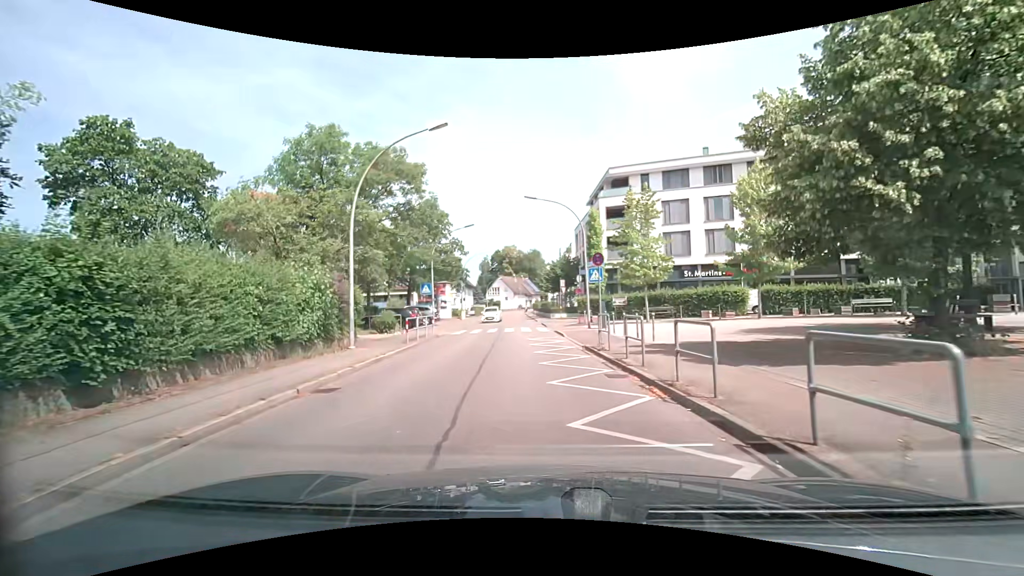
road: tertiary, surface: asphalt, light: Day
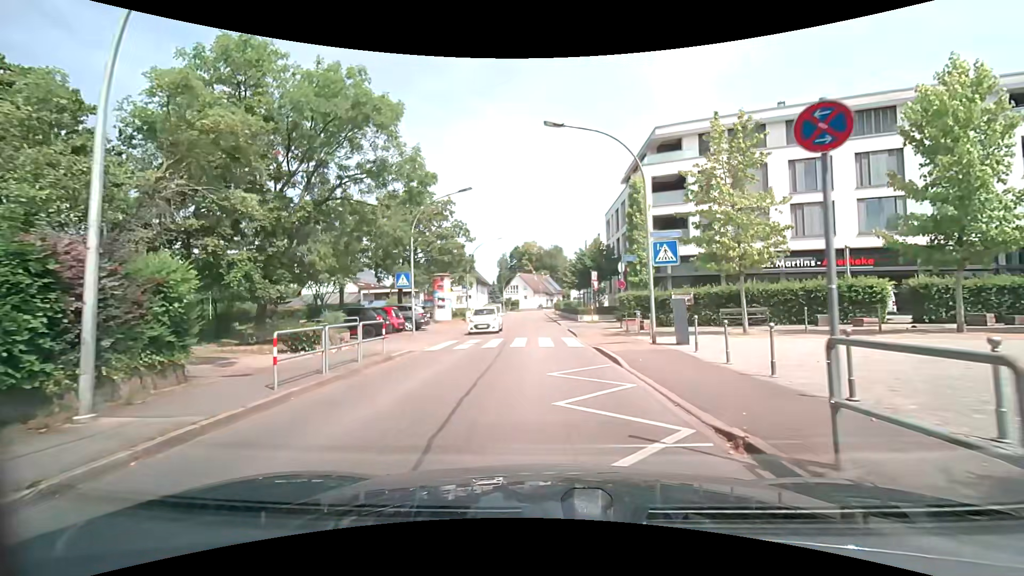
(-0.2, +11.0) m; -2°
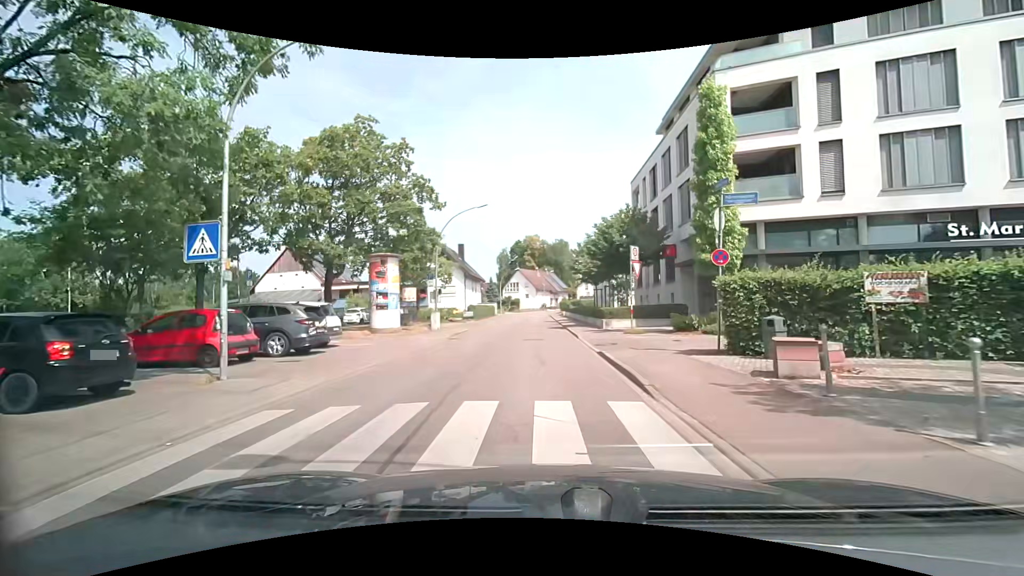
(-0.2, +15.0) m; 0°
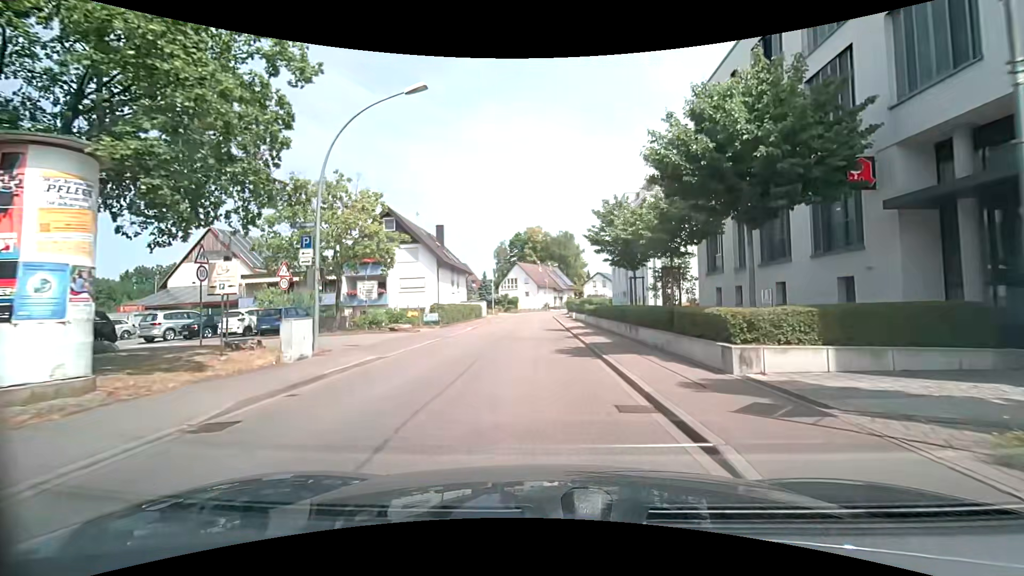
(-0.4, +17.3) m; -1°
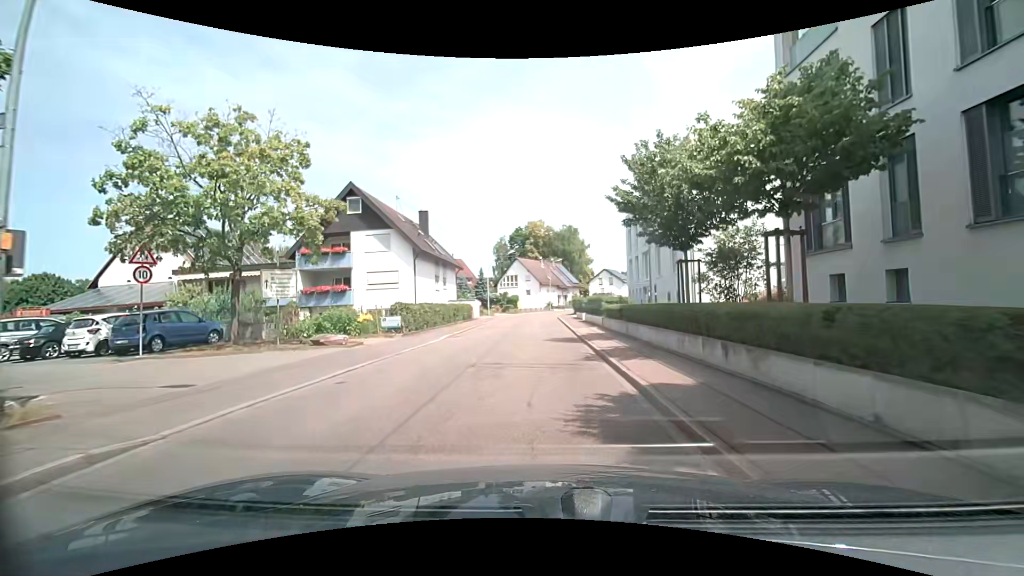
(-0.1, +8.9) m; -1°
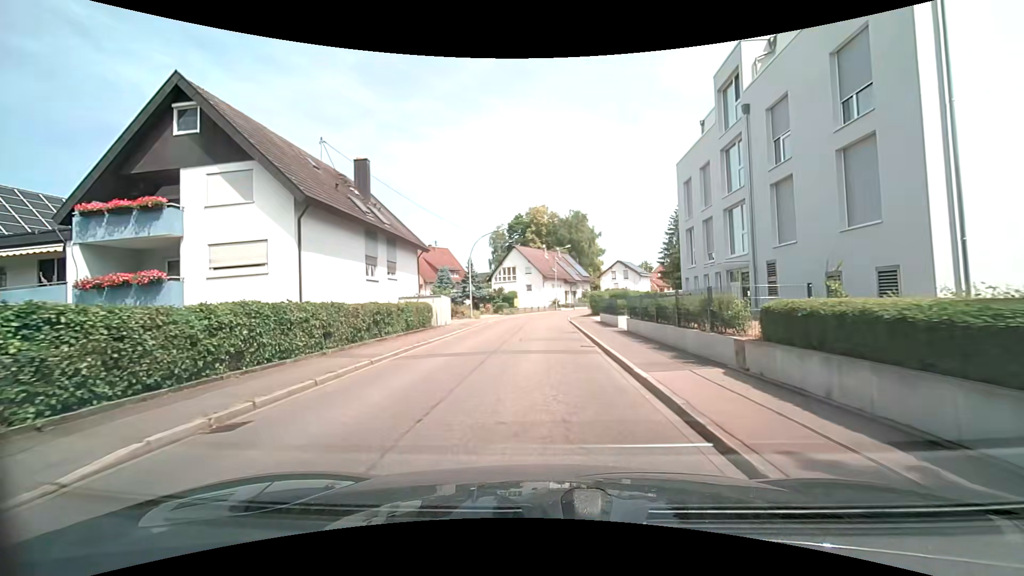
(+0.1, +17.7) m; 0°
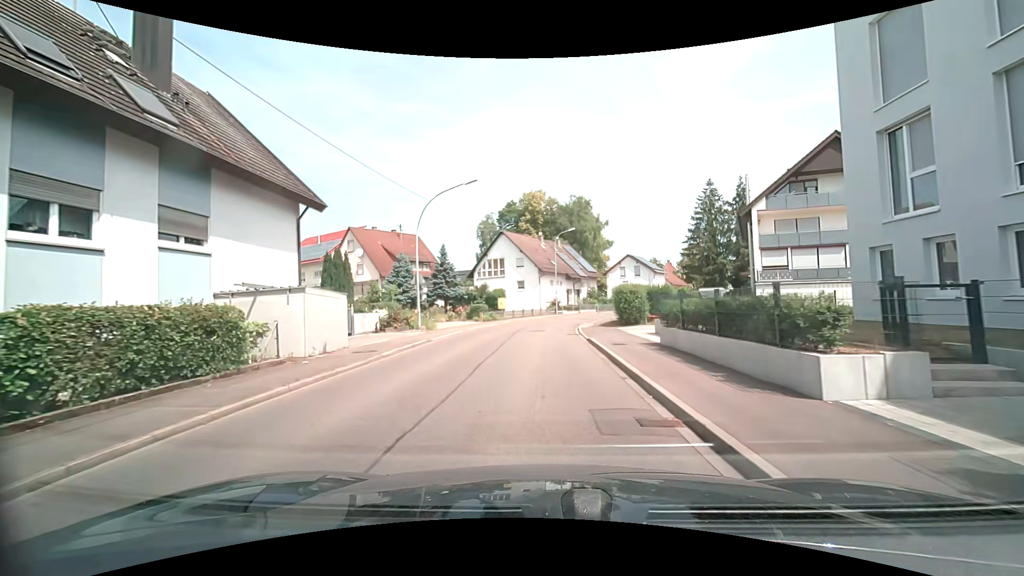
(+0.1, +17.3) m; +1°
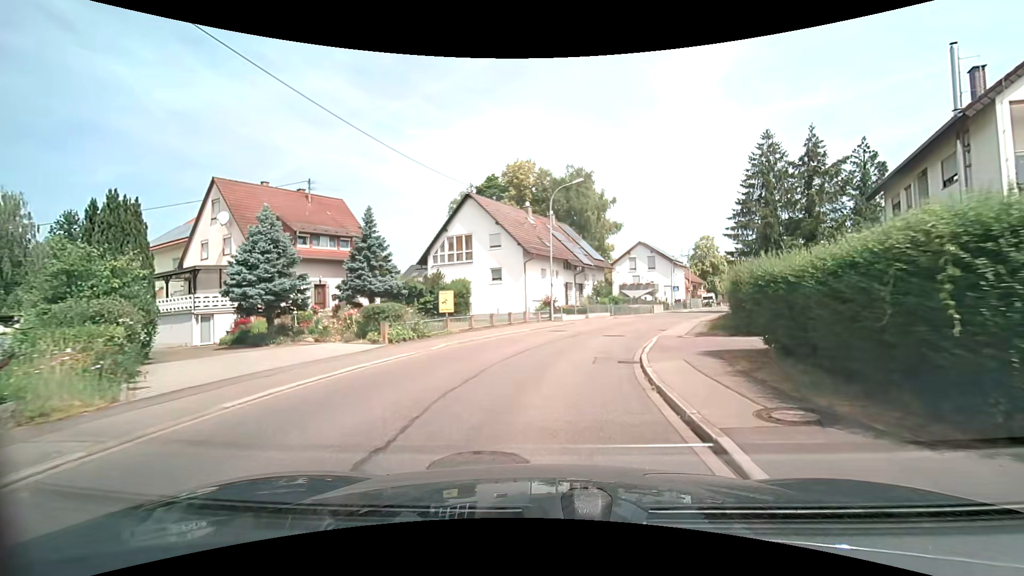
(-0.1, +21.1) m; +1°
(0, +10) (+2, +20) (+5, +29) (+9, +39) (+13, +47) (+18, +56) (+22, +65) (+27, +74) (+32, +83) (+36, +92) m
